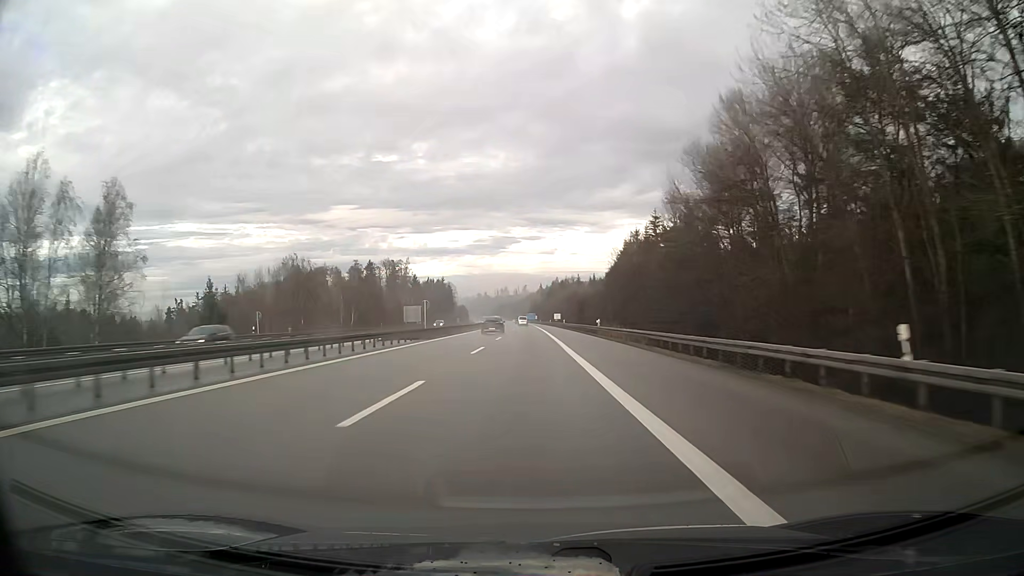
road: motorway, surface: asphalt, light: Day
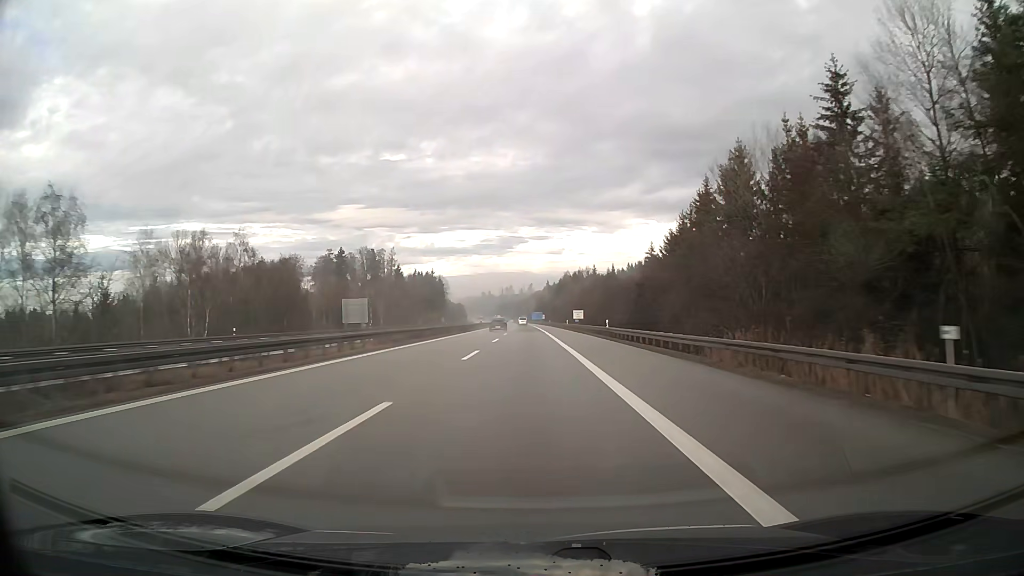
(-0.2, +58.1) m; 0°
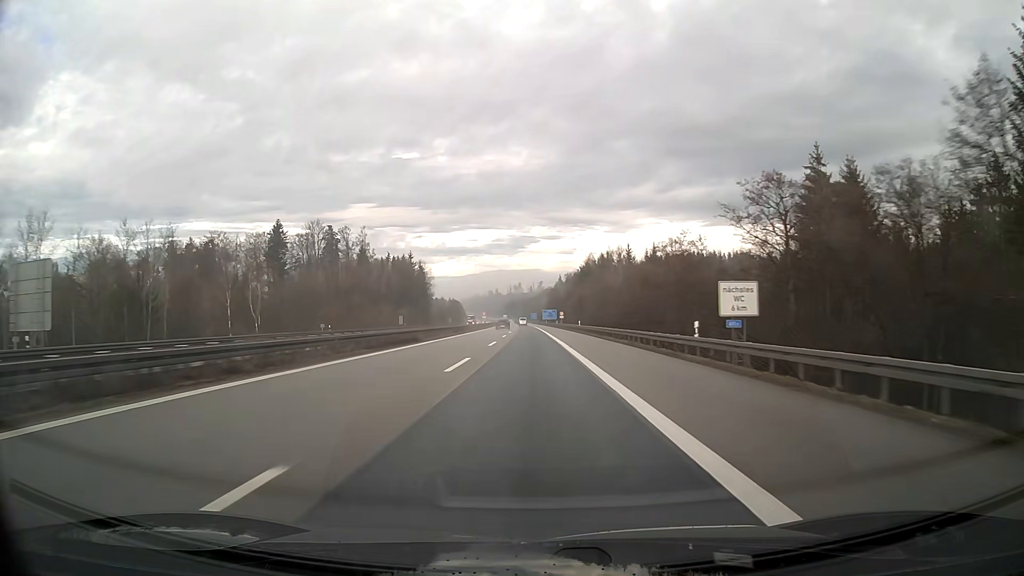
(-0.6, +77.0) m; -1°
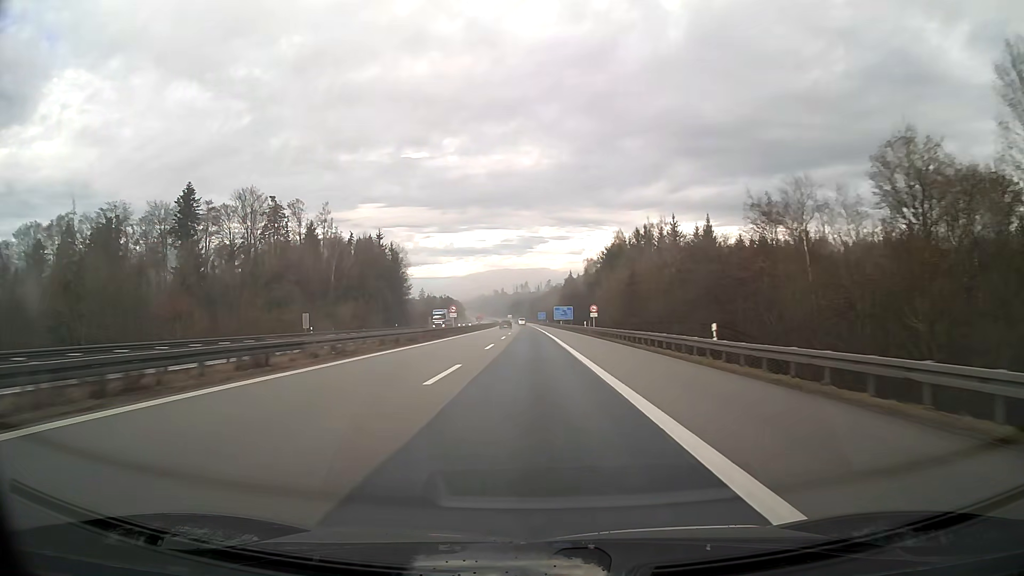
(-0.3, +57.6) m; -1°
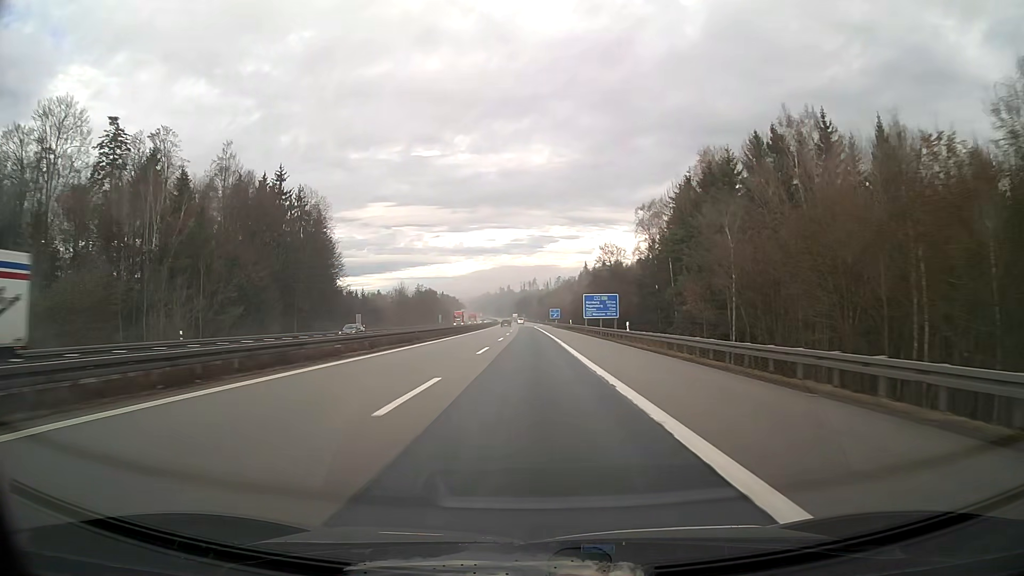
(-0.5, +76.7) m; -1°
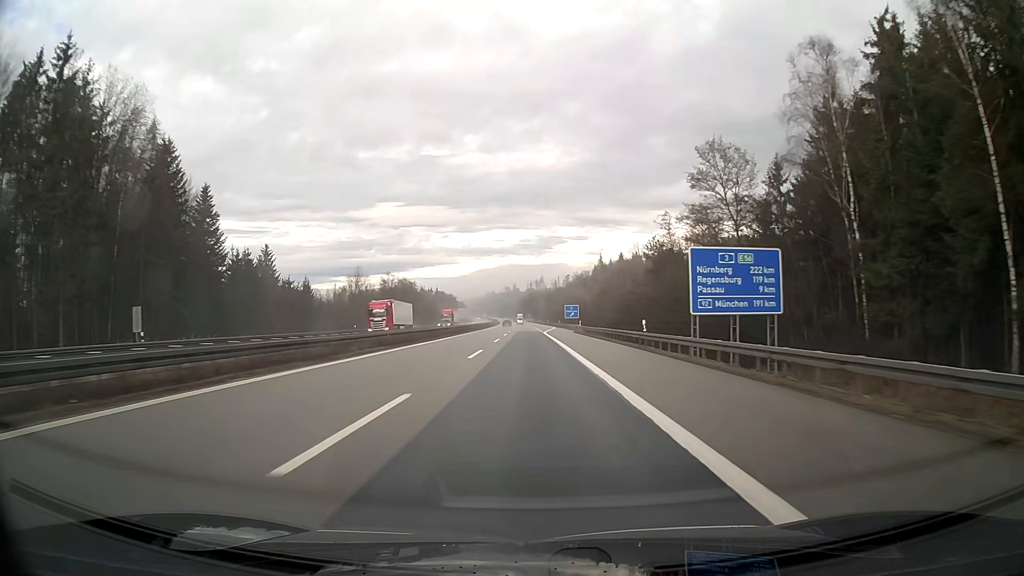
(-0.3, +57.5) m; -1°
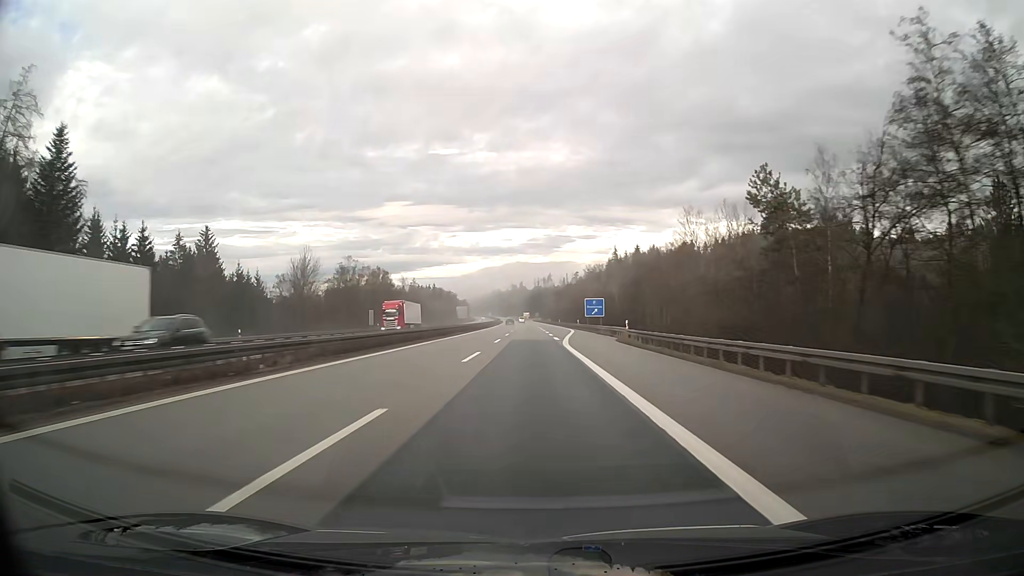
(-0.2, +38.3) m; -1°
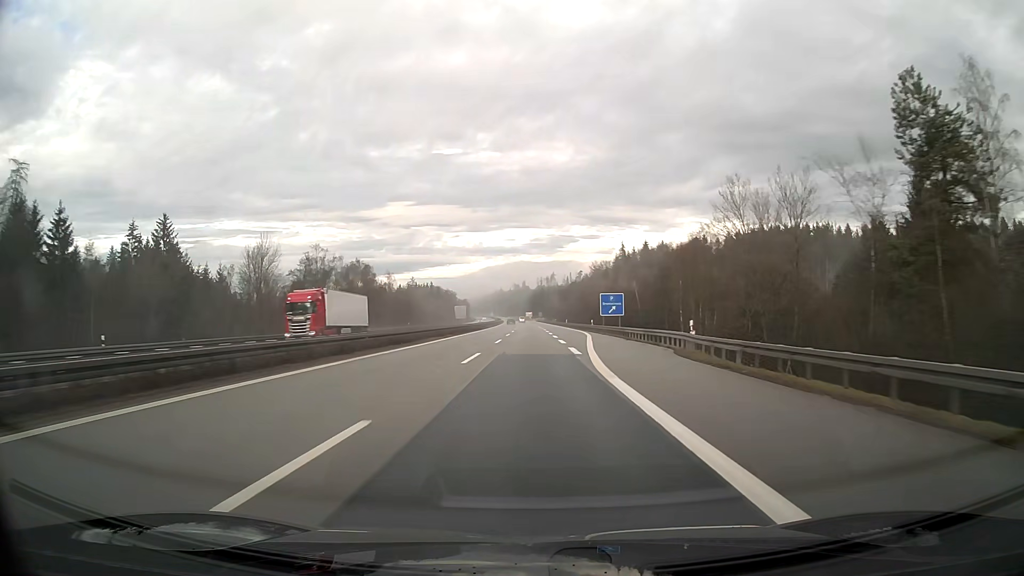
(0.0, +19.2) m; 0°
(0, +10) (0, +20) (0, +30) (0, +40) (0, +50) (0, +60) (0, +70) (-1, +80) (-1, +90) (-1, +100) m
